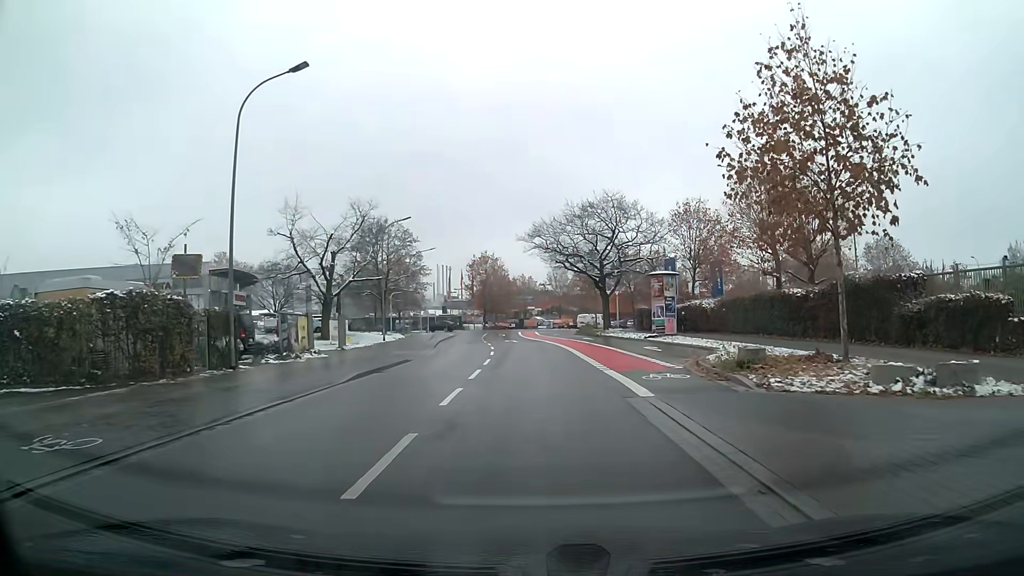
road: unclassified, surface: asphalt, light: Day
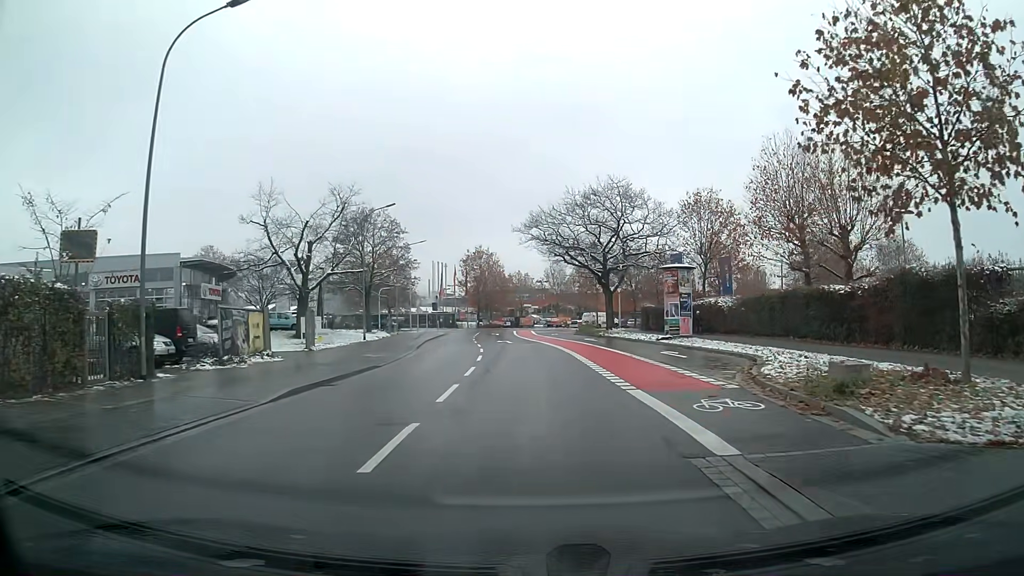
(0.0, +4.9) m; 0°
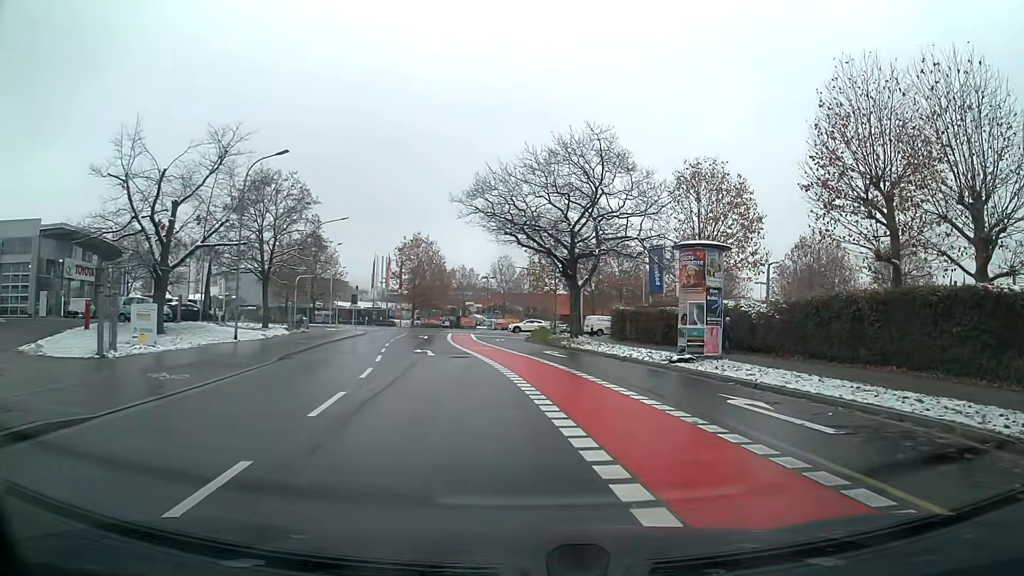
(+0.5, +13.7) m; +6°
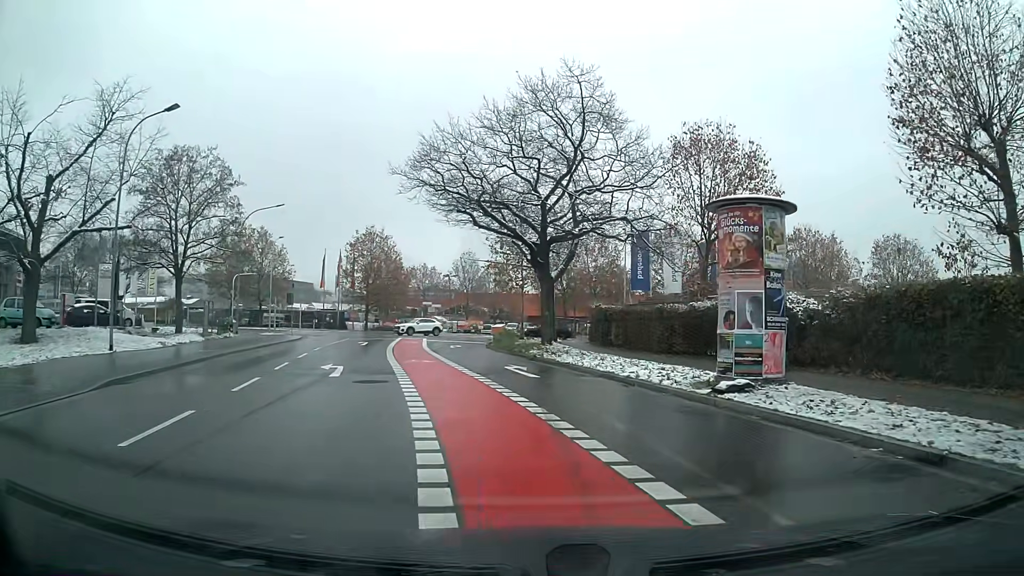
(+0.1, +8.5) m; +1°
(0, +10) (-1, +20) (-3, +30) (-4, +40) (-4, +50) (+3, +57) (+13, +58) (+23, +57) (+32, +55) (+42, +54) m
